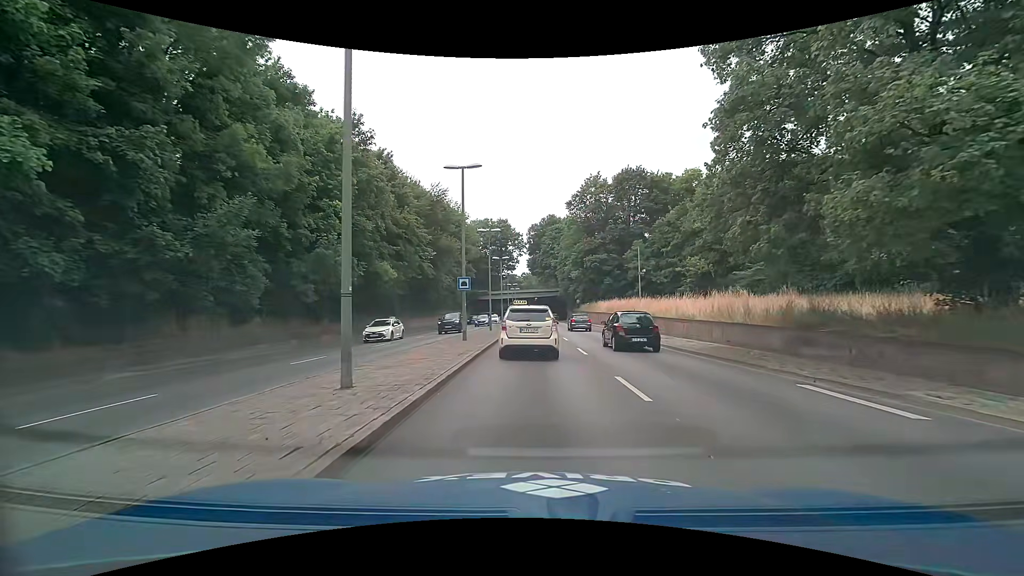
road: trunk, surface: asphalt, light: Day
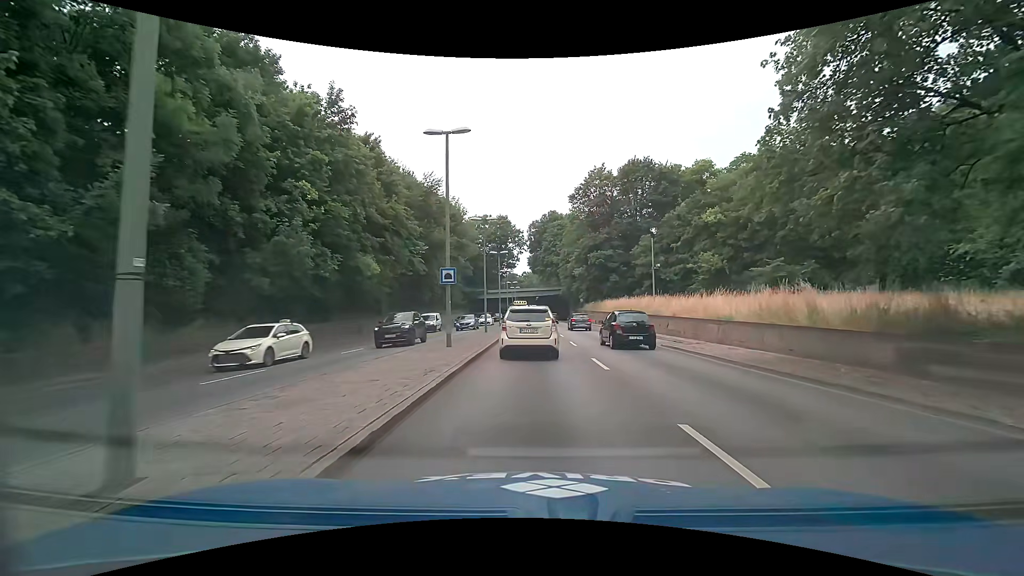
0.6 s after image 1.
(0.0, +4.7) m; 0°
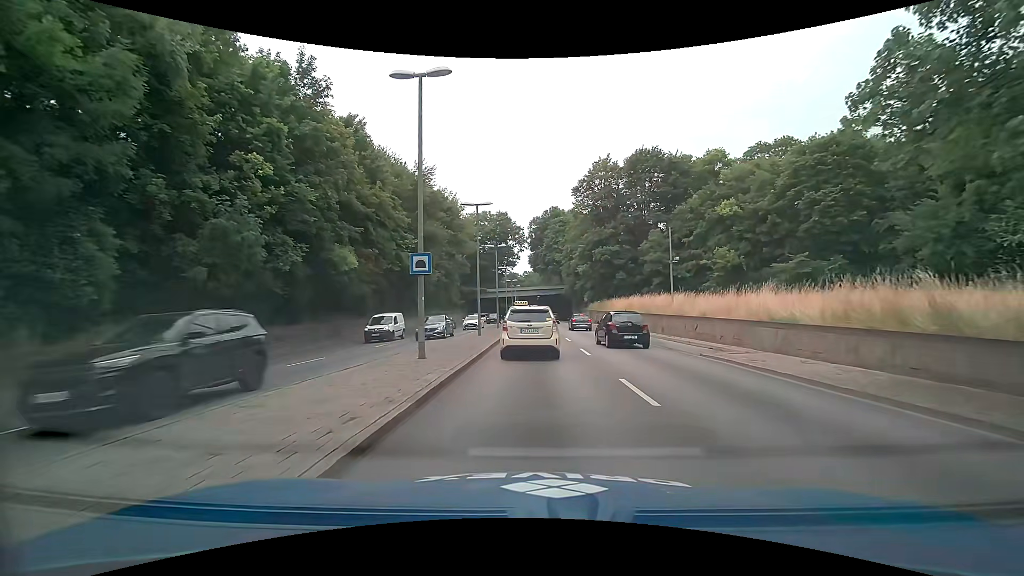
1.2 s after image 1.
(0.0, +4.8) m; 0°
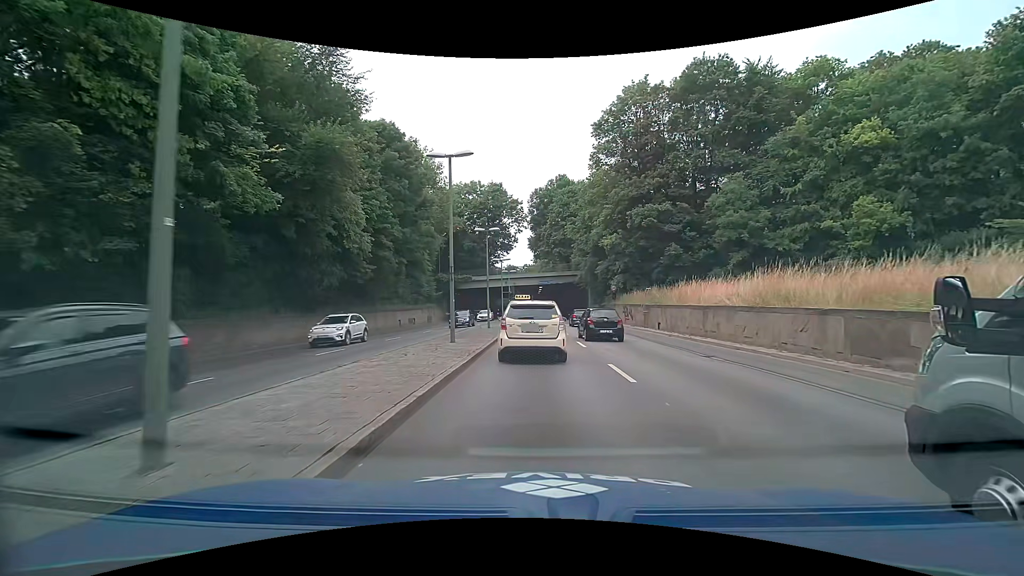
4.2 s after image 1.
(-0.1, +25.1) m; 0°
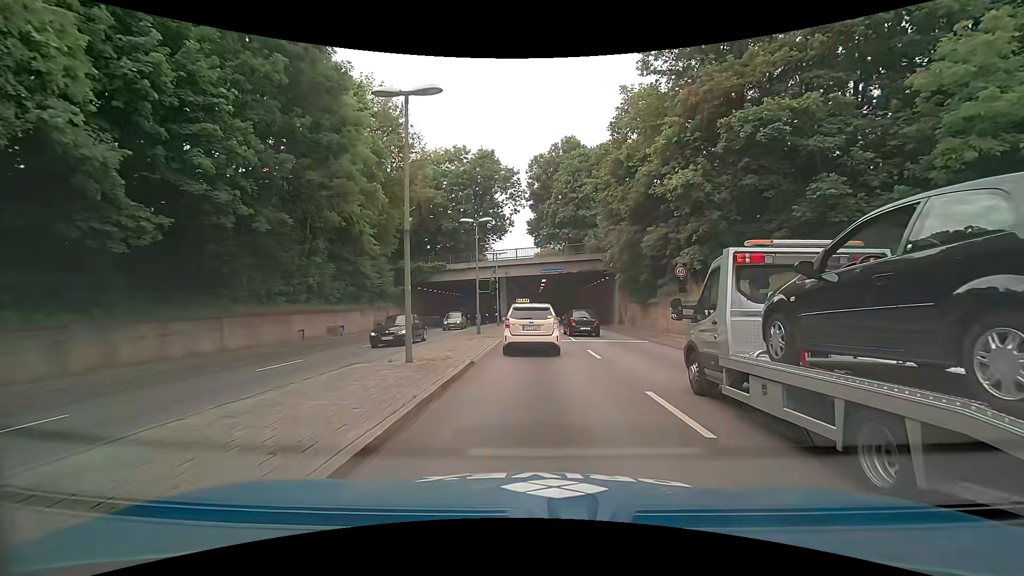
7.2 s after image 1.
(-0.1, +21.9) m; 0°
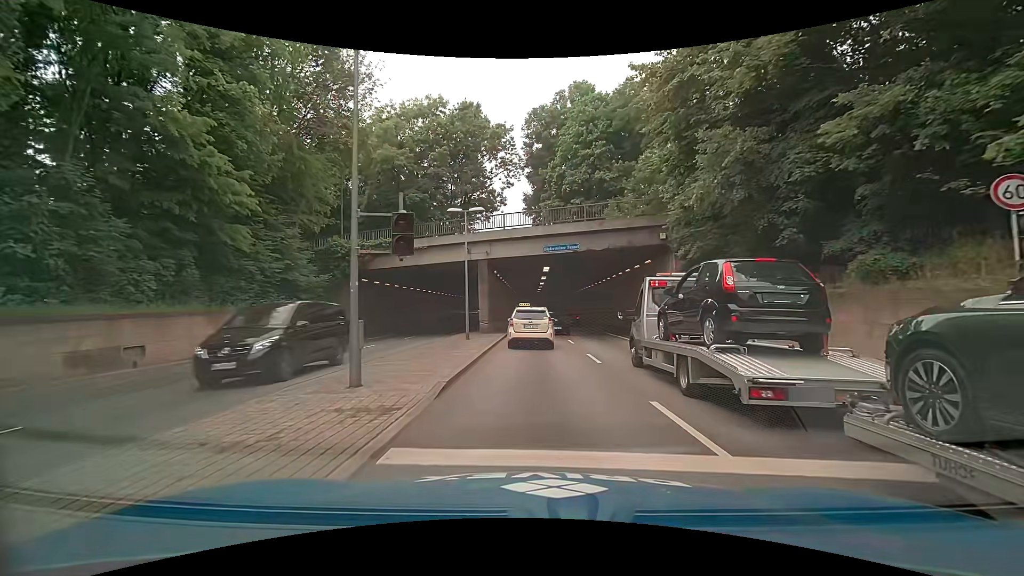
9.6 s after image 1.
(+0.1, +18.8) m; 0°
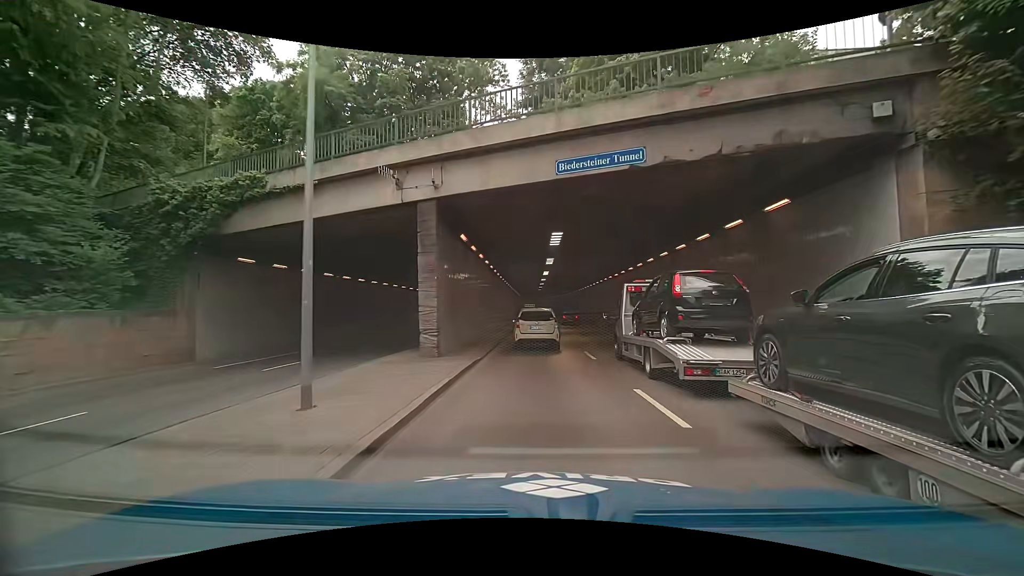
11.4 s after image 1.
(0.0, +17.0) m; 0°
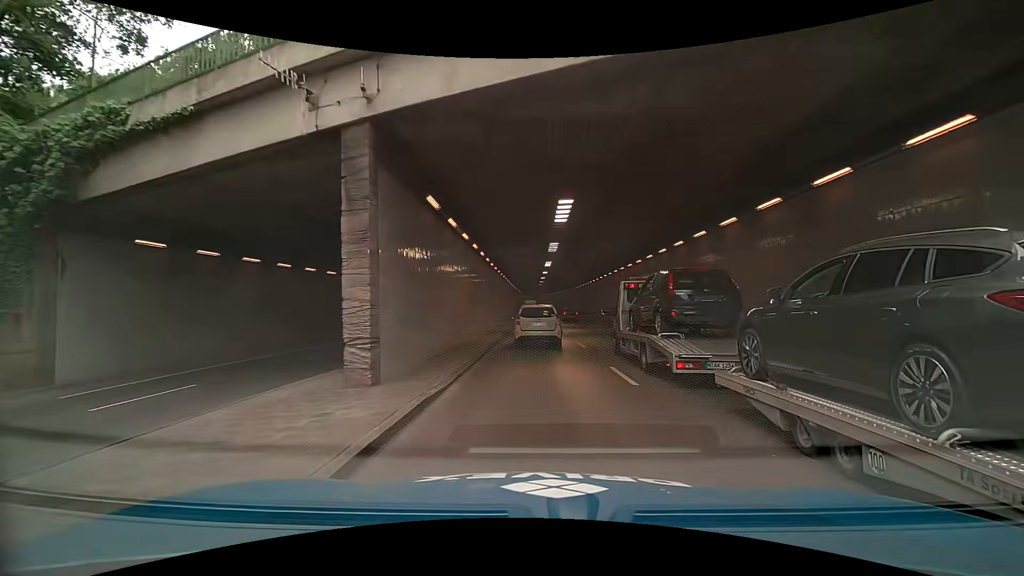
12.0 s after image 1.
(0.0, +6.0) m; -1°
